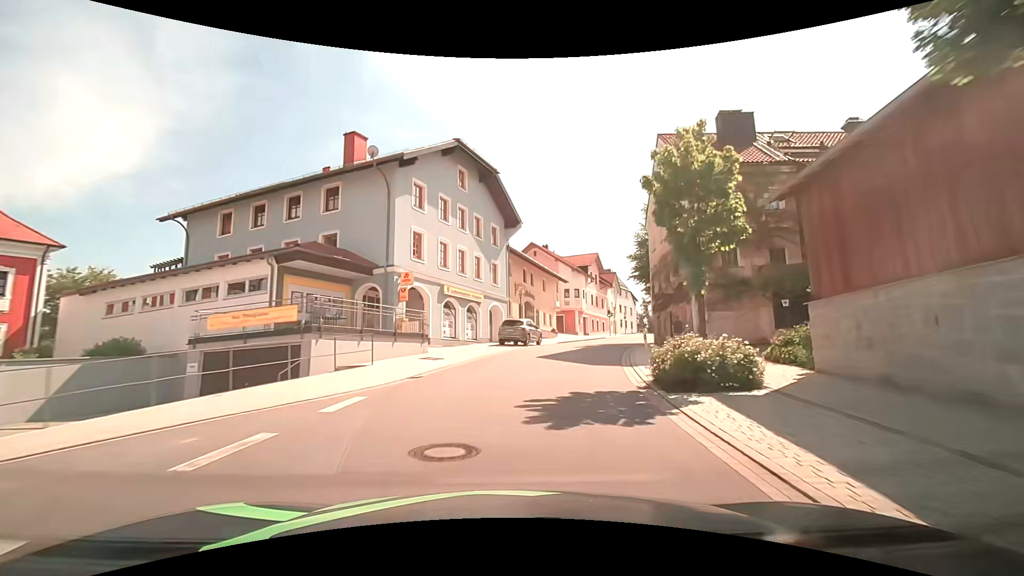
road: tertiary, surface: asphalt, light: Day
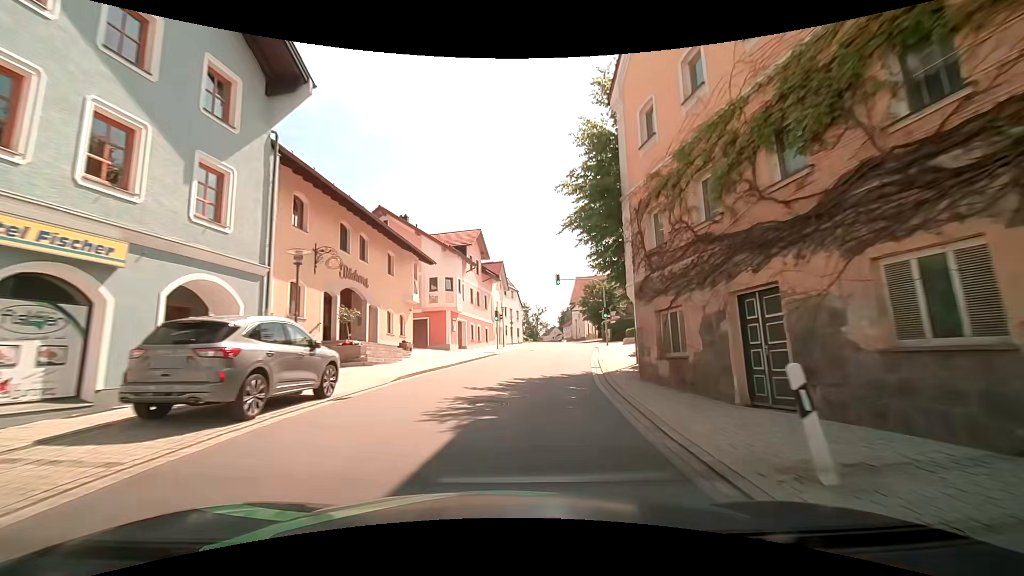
(+2.9, +21.7) m; +14°
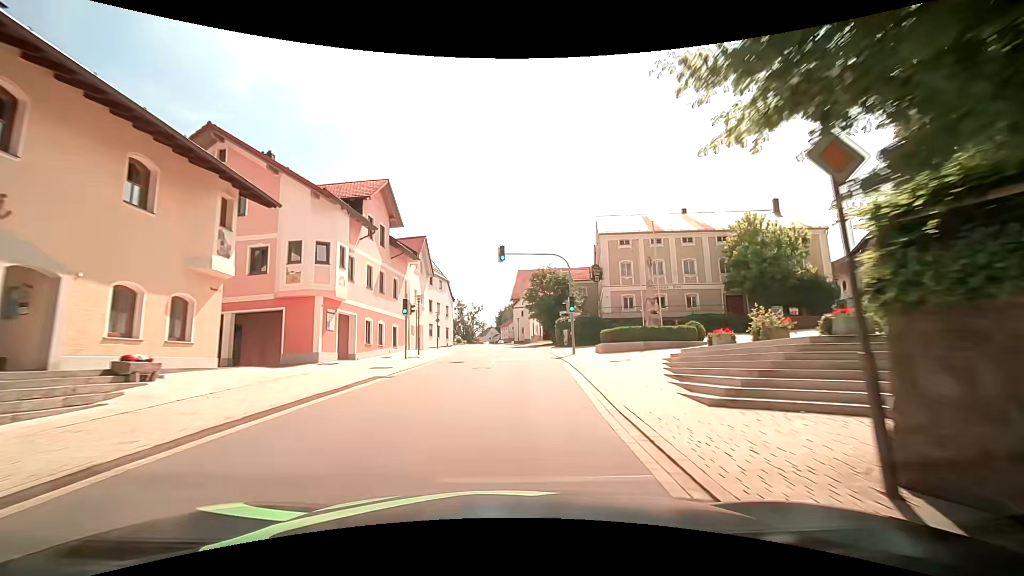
(+0.9, +14.8) m; +7°
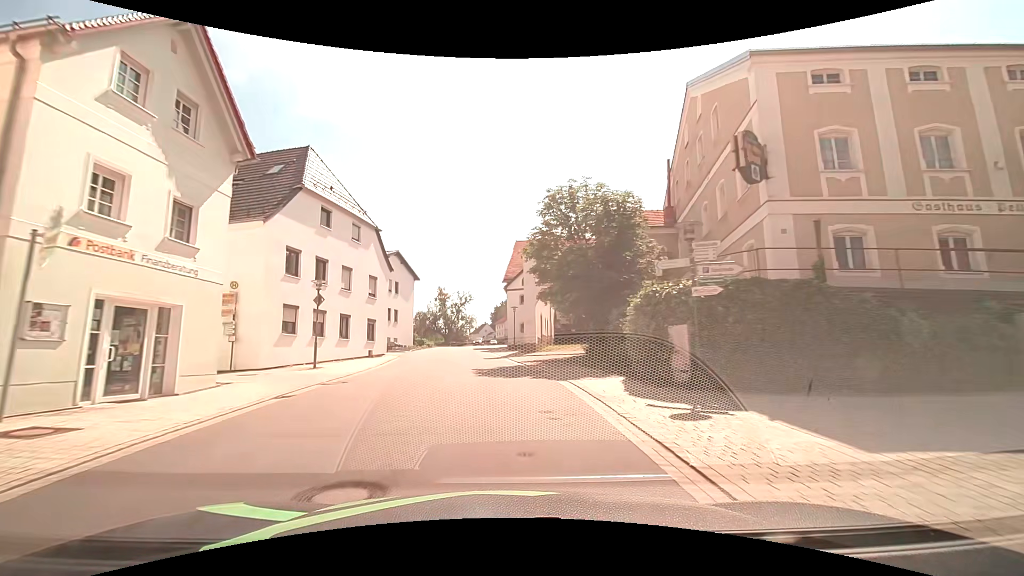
(+1.6, +30.2) m; +2°
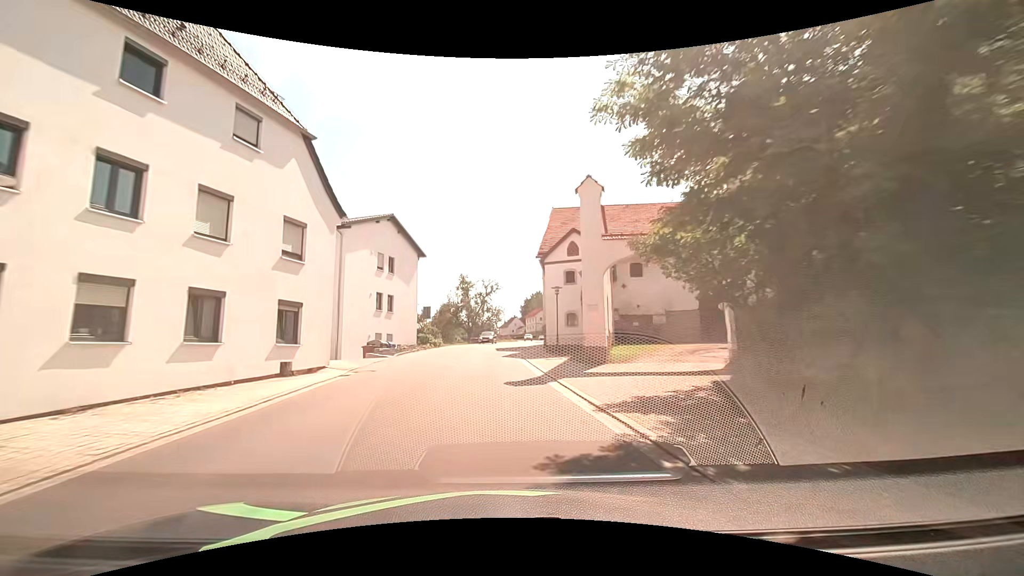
(-0.4, +15.2) m; -3°
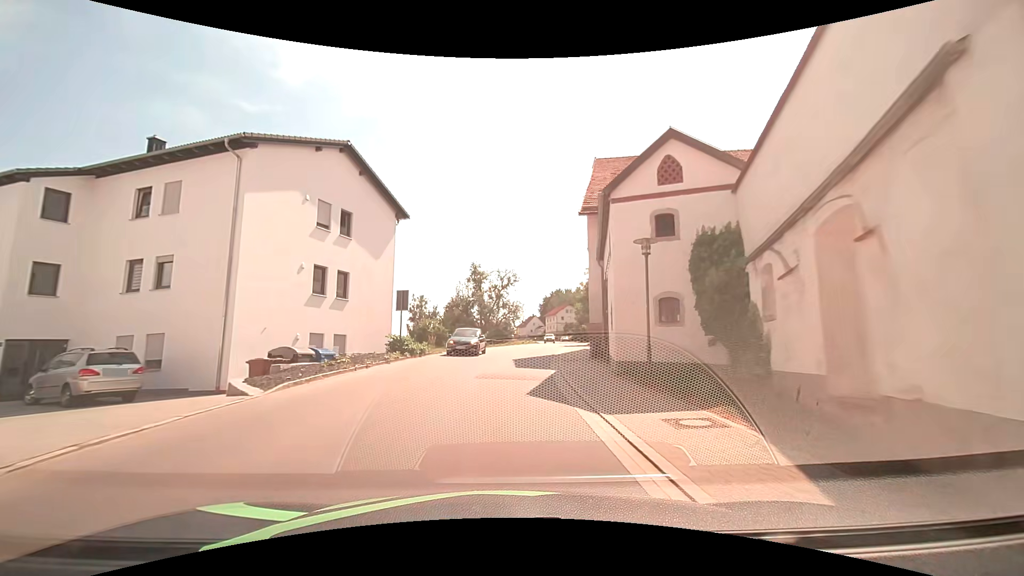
(-0.6, +15.2) m; -3°
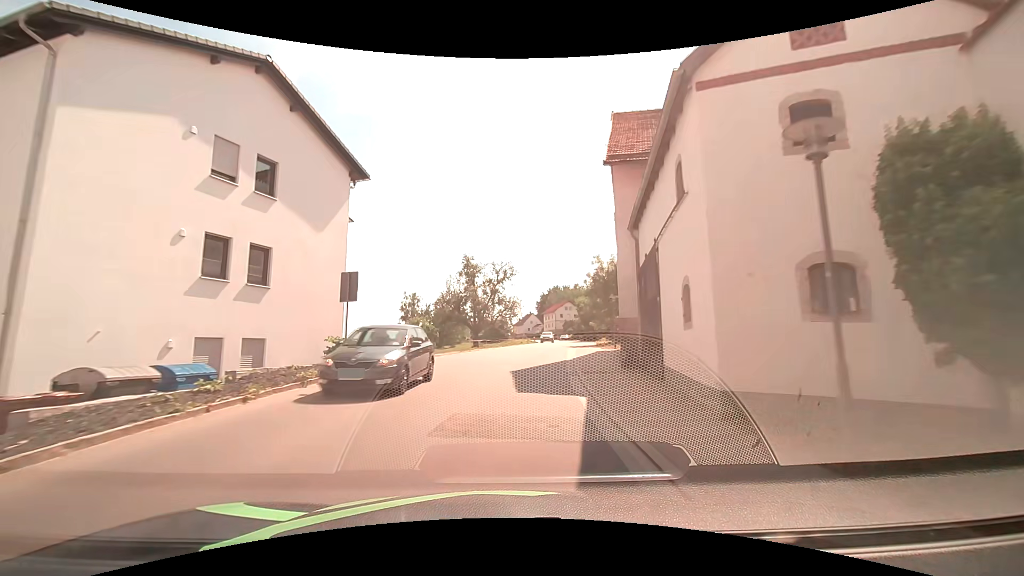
(0.0, +7.6) m; 0°
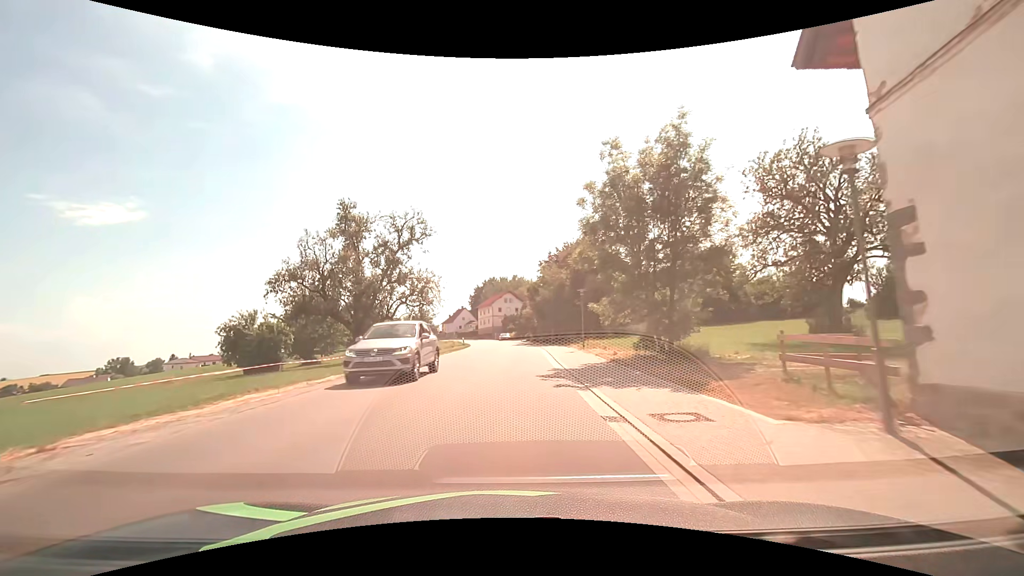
(+2.1, +30.5) m; +7°
(0, +10) (+1, +20) (+1, +30) (+2, +40) (+2, +50) (+2, +60) (+1, +70) (0, +80) (-1, +90) (-2, +100) m
